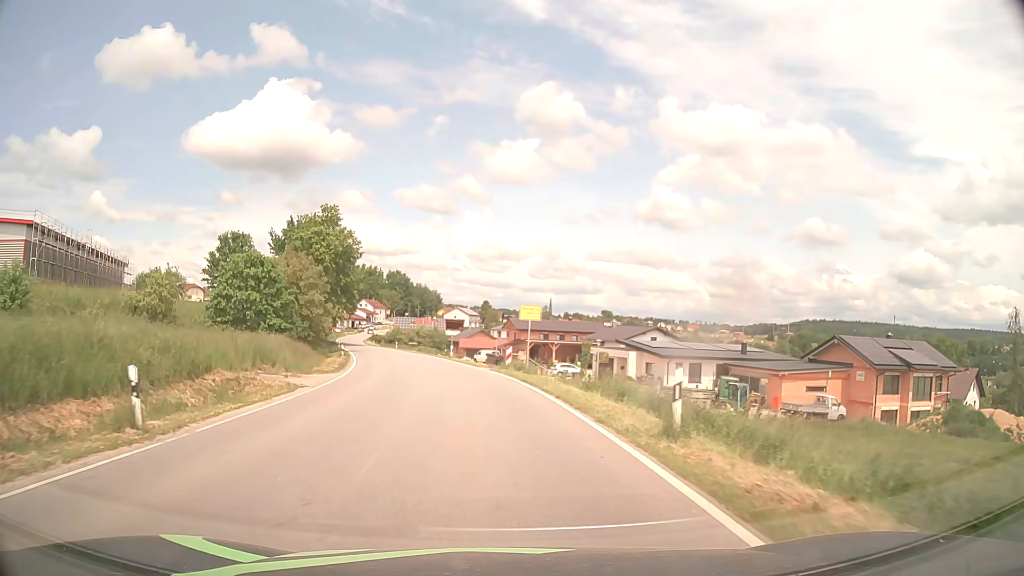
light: Day
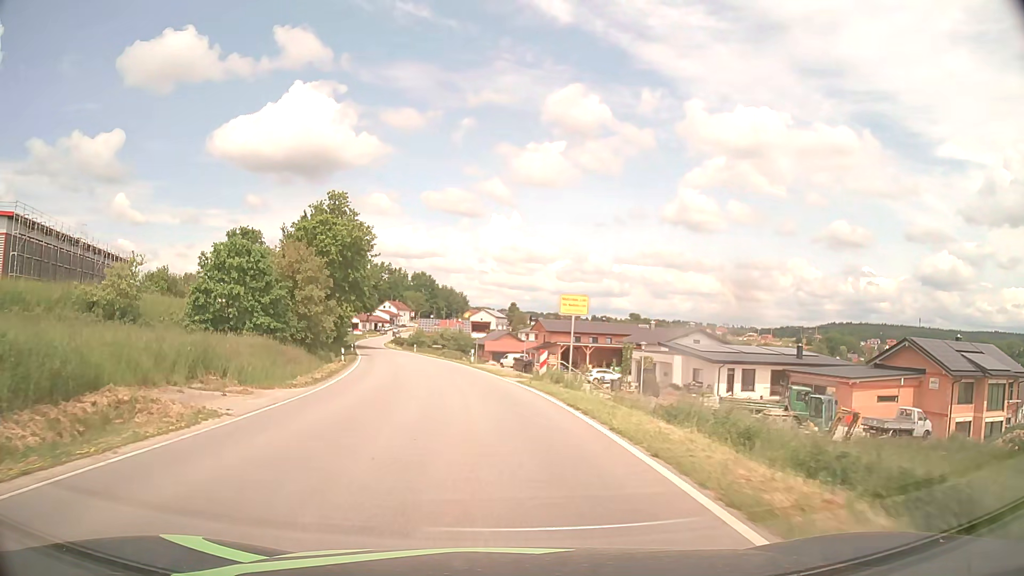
(-0.2, +7.9) m; -2°
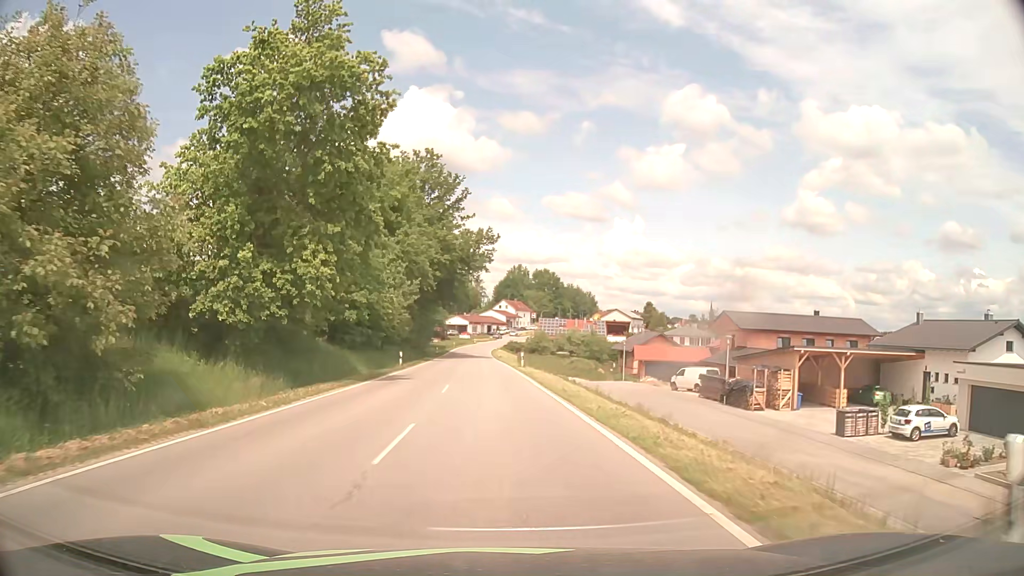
(-3.8, +38.9) m; -11°
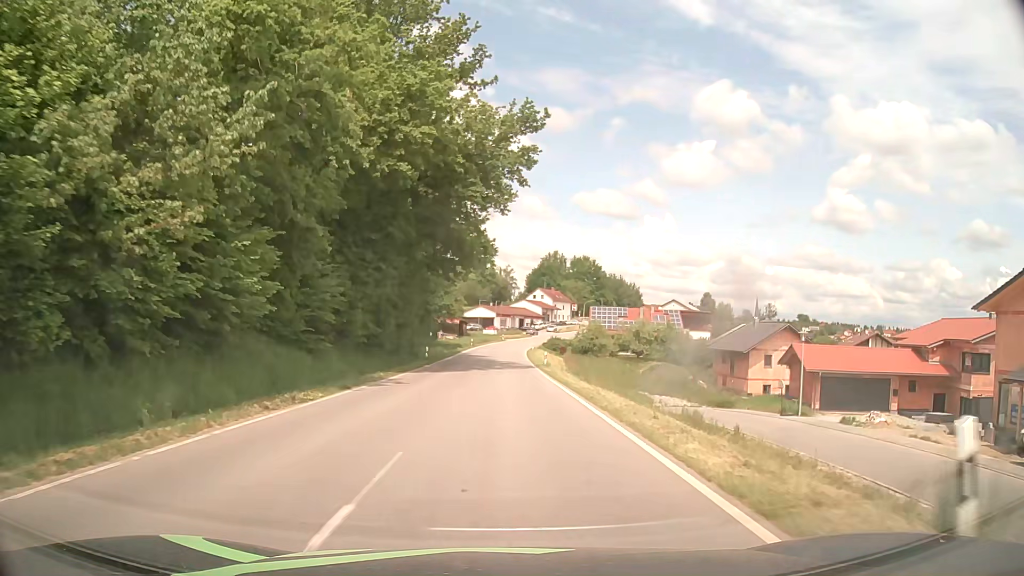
(-1.2, +39.0) m; -3°
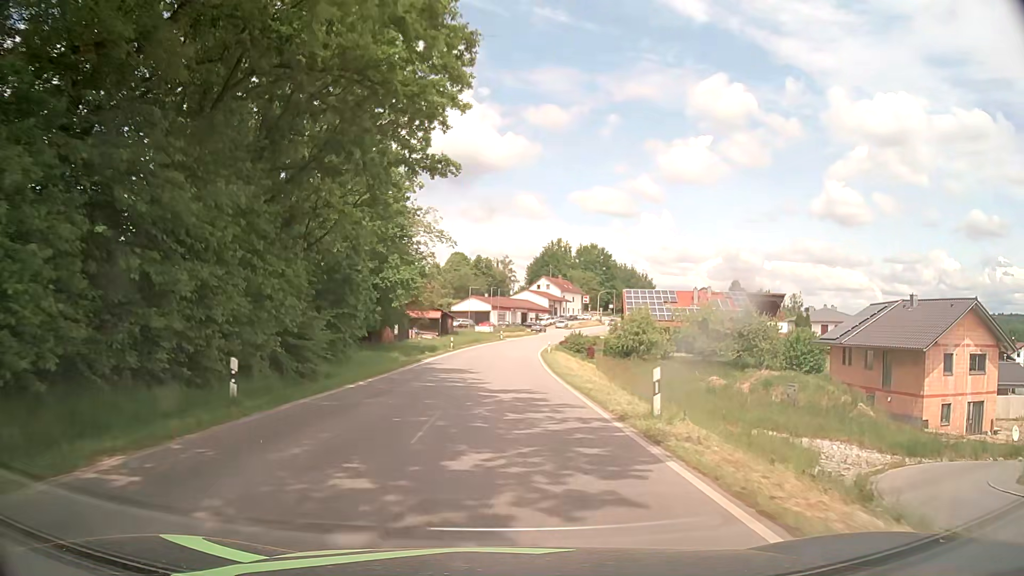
(0.0, +31.3) m; 0°
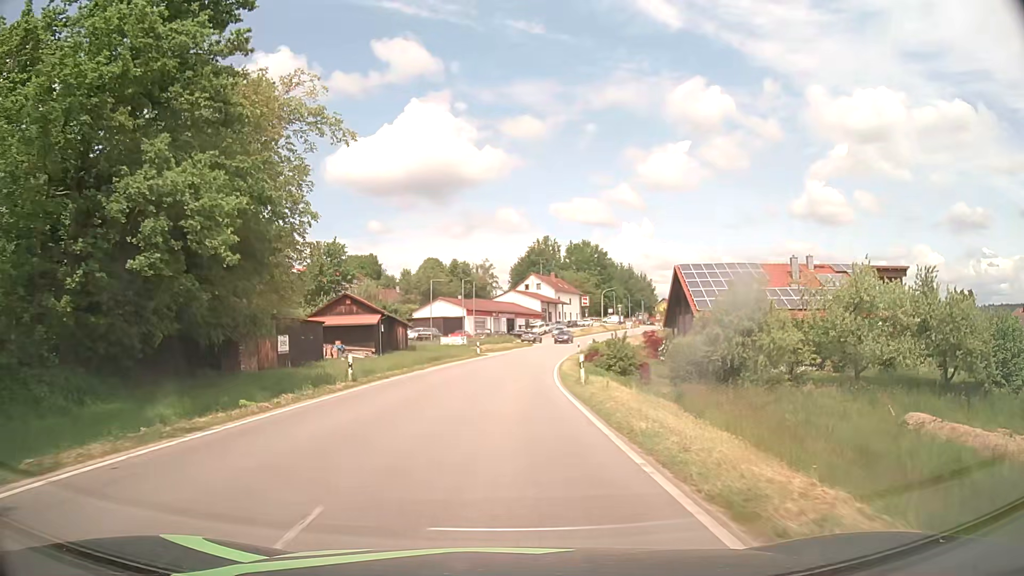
(+0.3, +31.1) m; +1°
